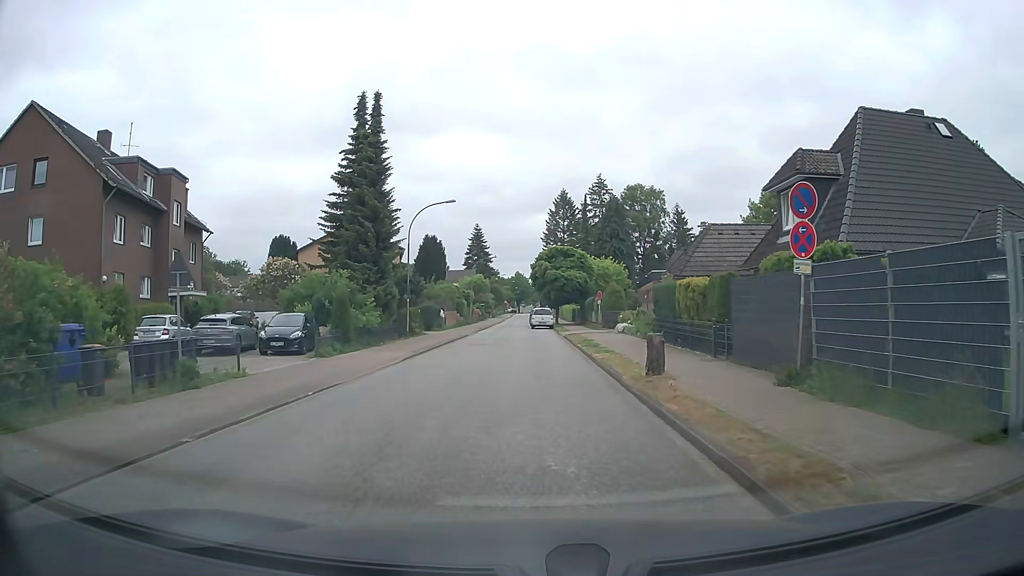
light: Day
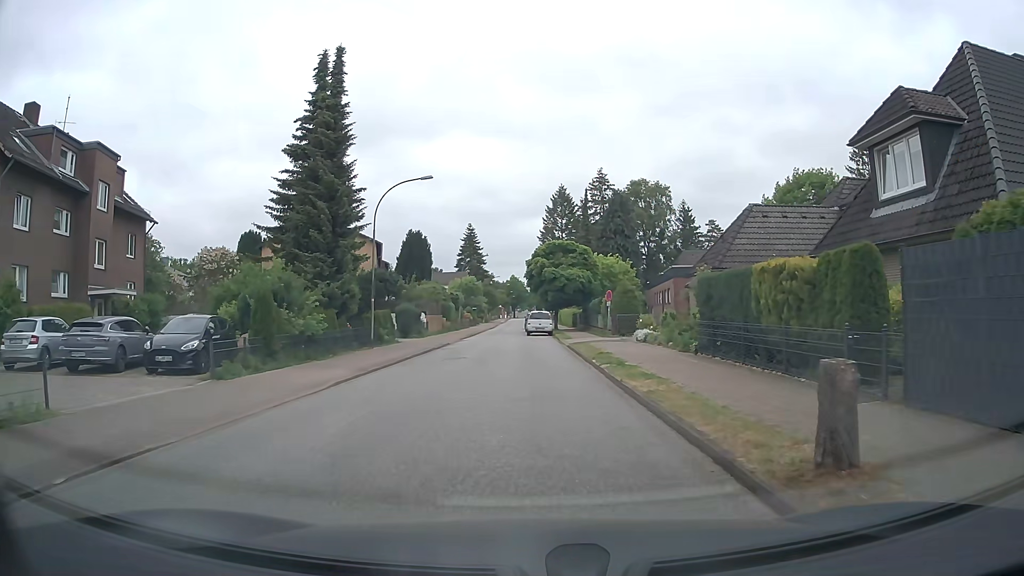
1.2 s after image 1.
(0.0, +7.7) m; +1°
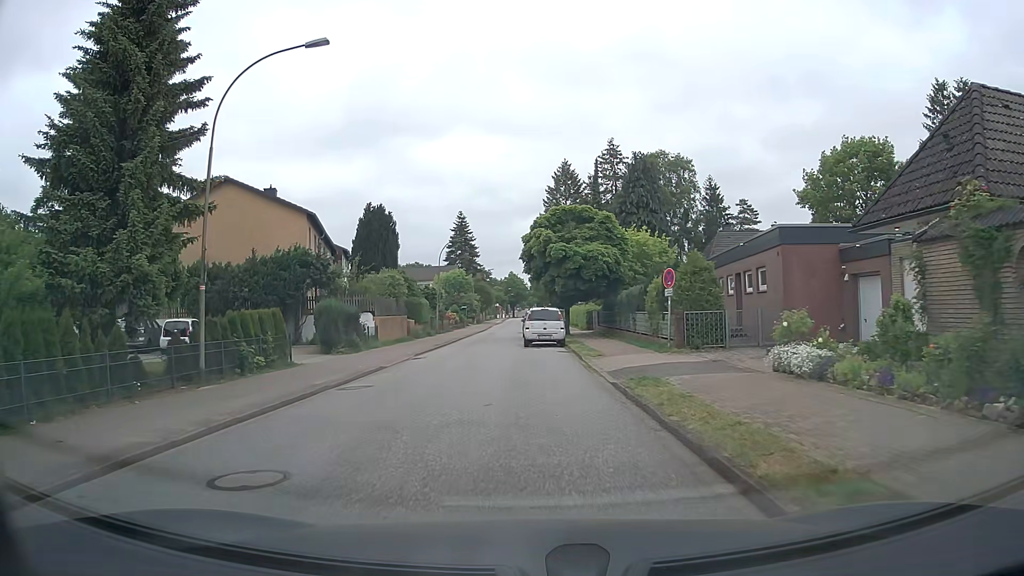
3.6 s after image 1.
(-0.2, +16.5) m; -1°
